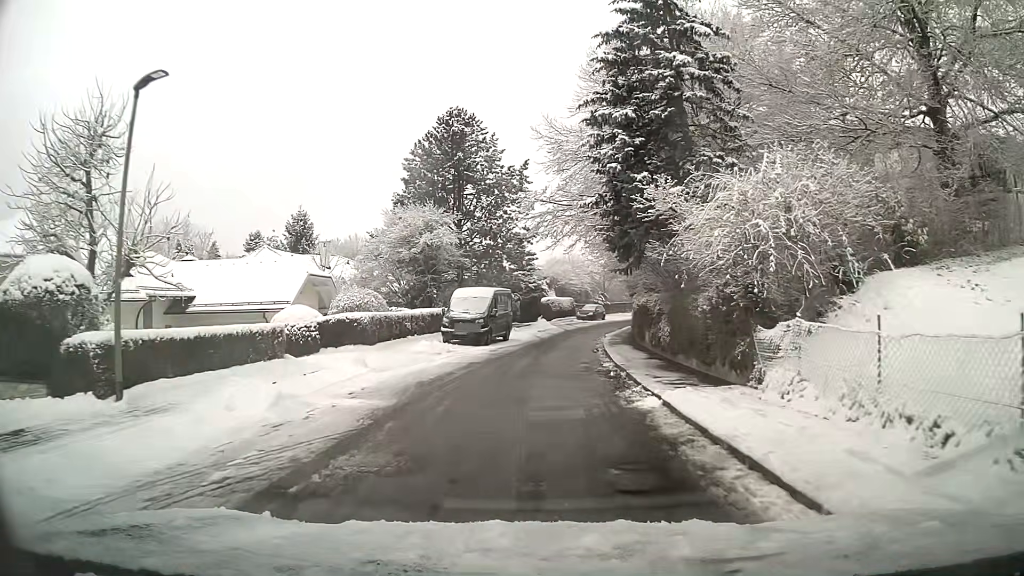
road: unclassified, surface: asphalt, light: Day
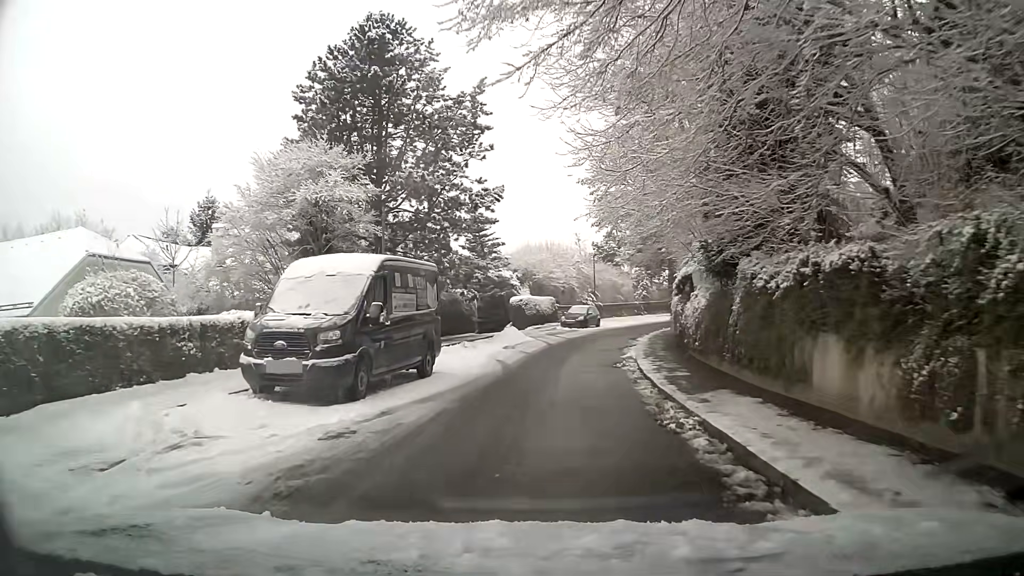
(+0.3, +17.8) m; +2°
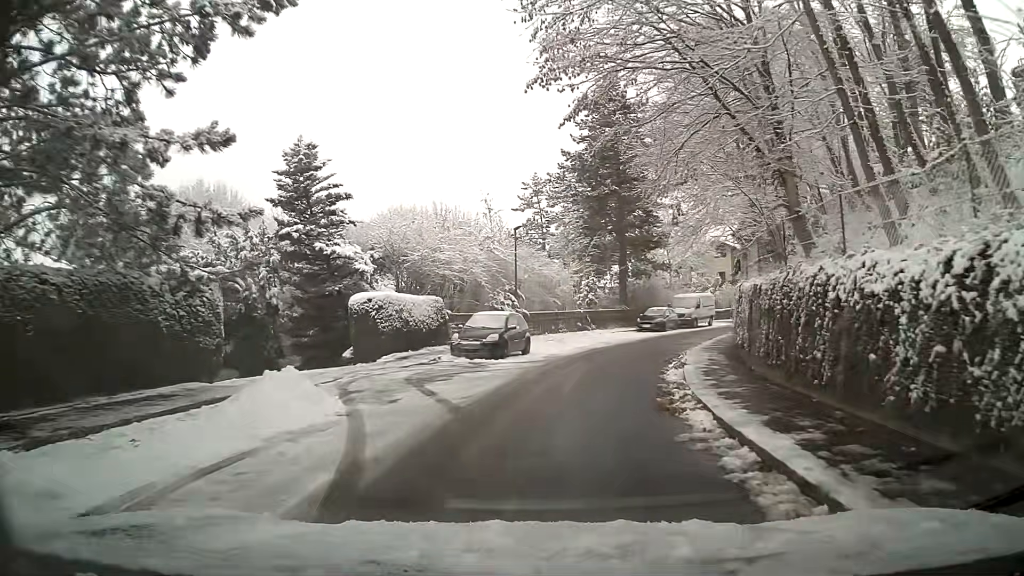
(+1.6, +22.0) m; +8°
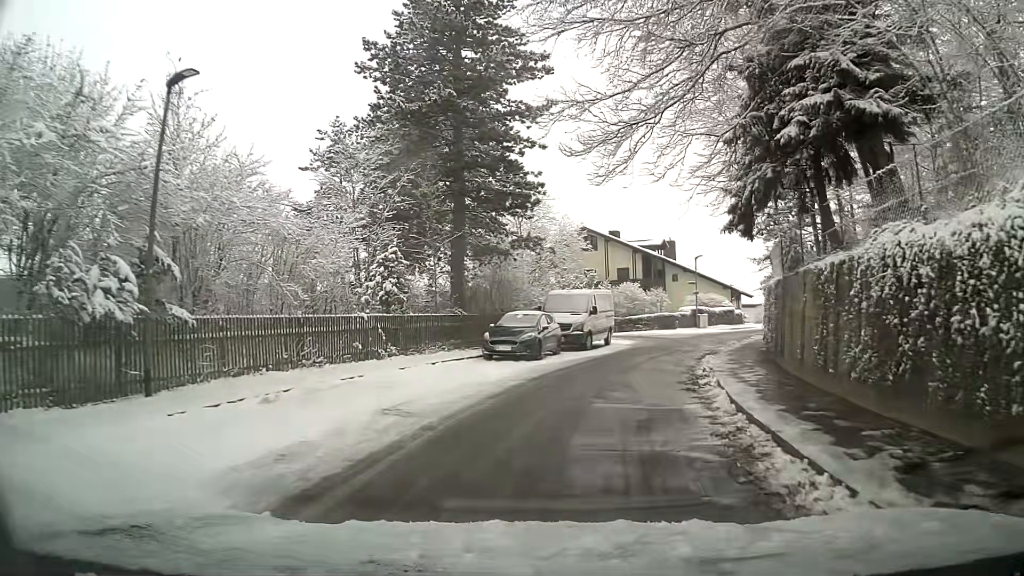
(+2.5, +20.7) m; +14°
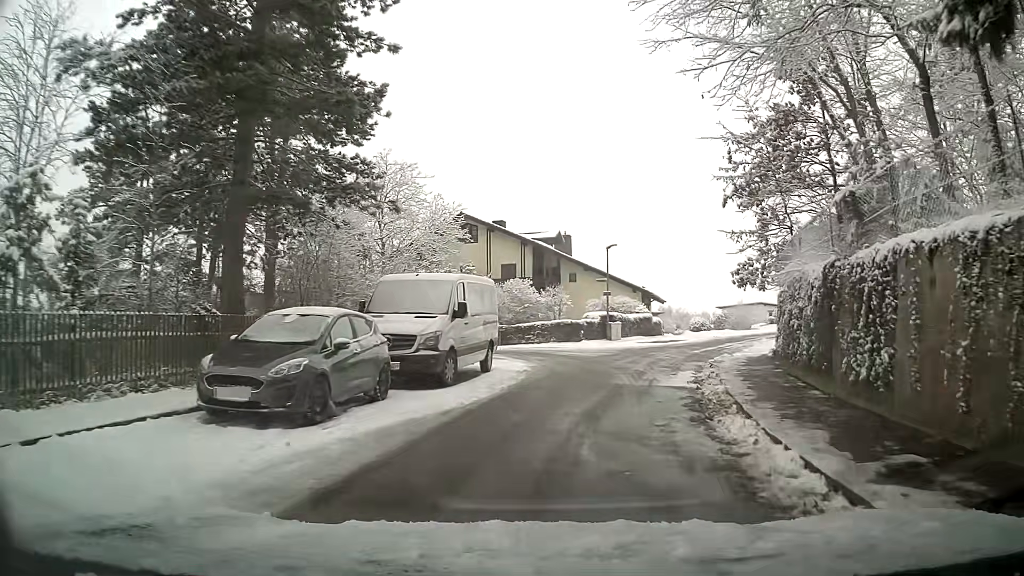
(+1.1, +11.9) m; +10°
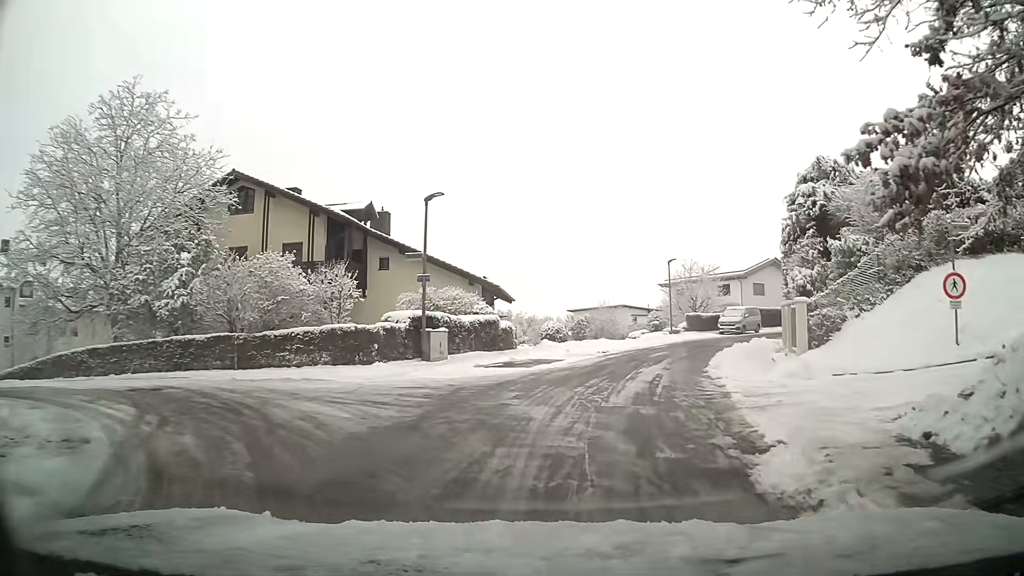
(+1.8, +15.6) m; +14°
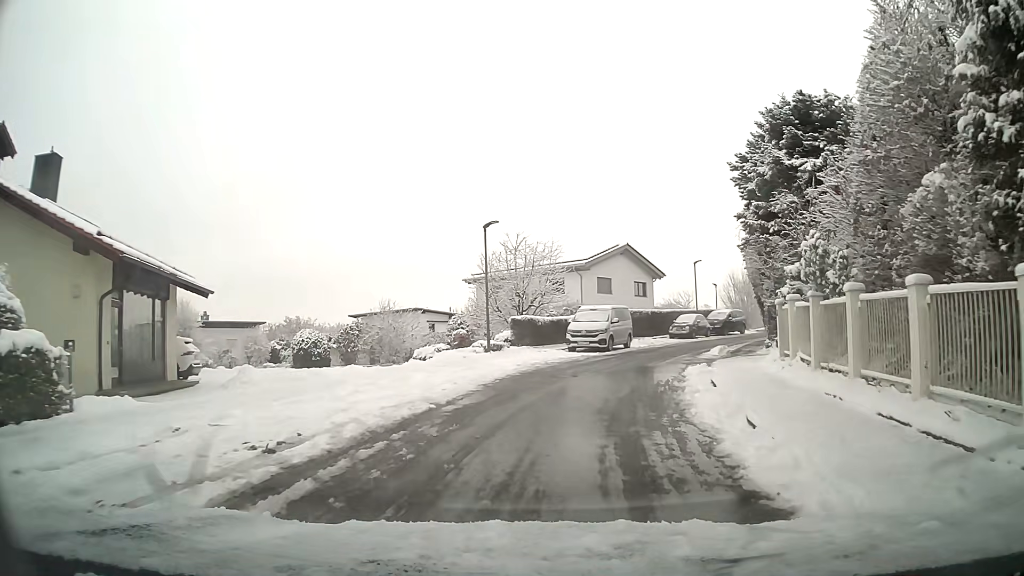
(+3.1, +19.6) m; +17°
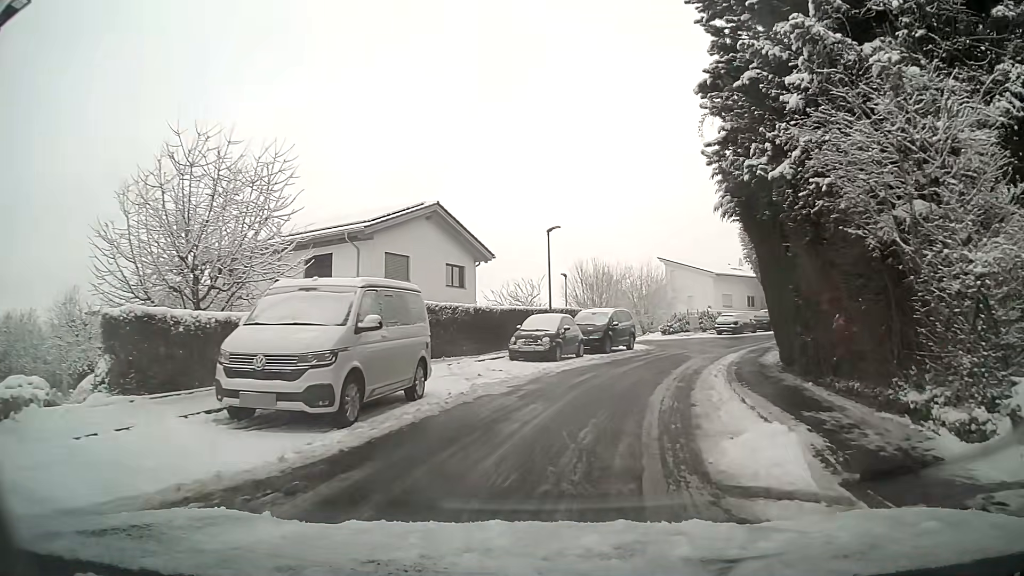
(+2.7, +19.9) m; +16°
(+1, +10) (+3, +20) (+7, +29) (+12, +38) (+18, +46) (+25, +53) (+33, +59) (+41, +64) (+50, +69) (+59, +74) m
